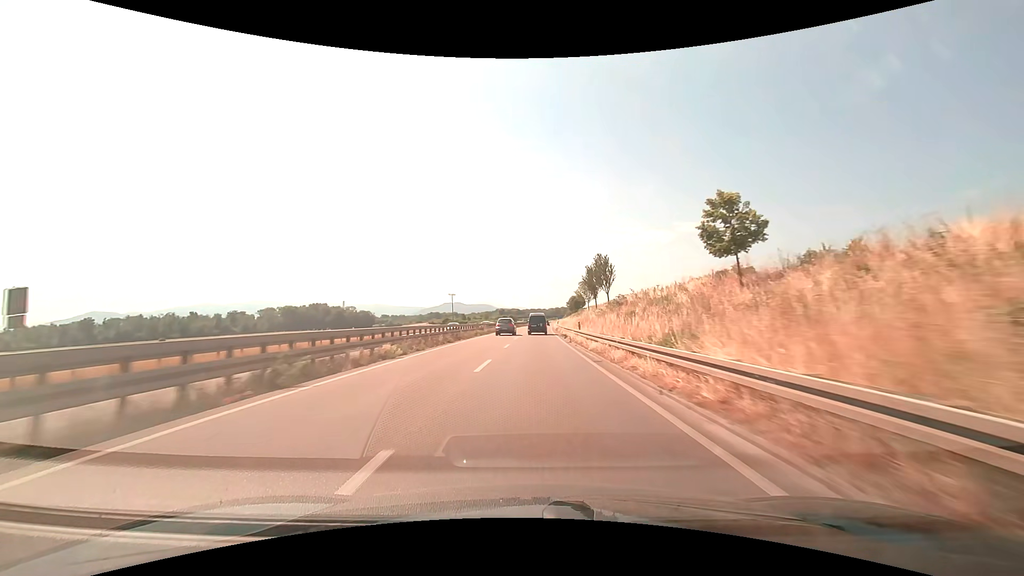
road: trunk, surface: asphalt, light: Day
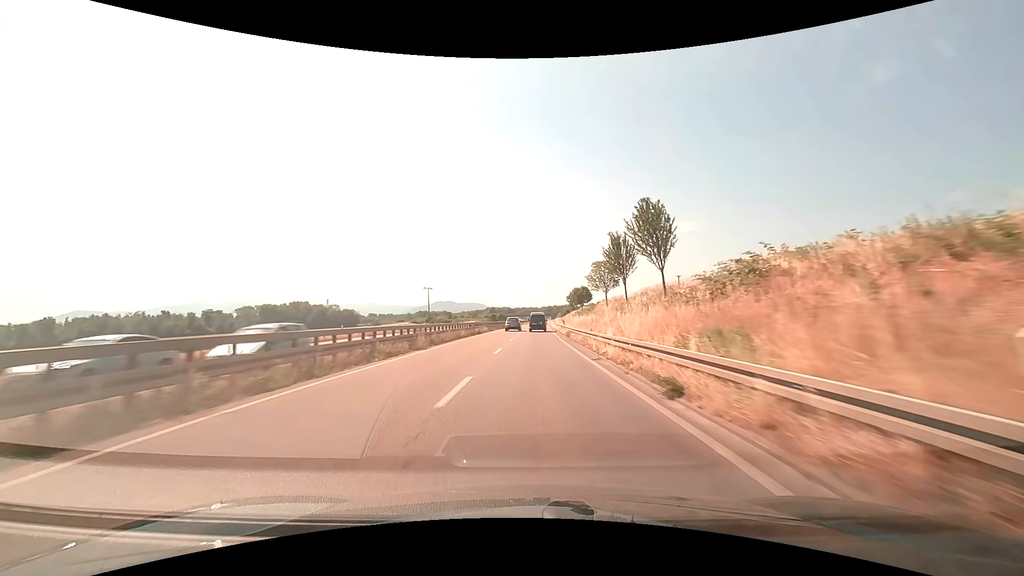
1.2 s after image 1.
(+0.2, +29.4) m; +1°
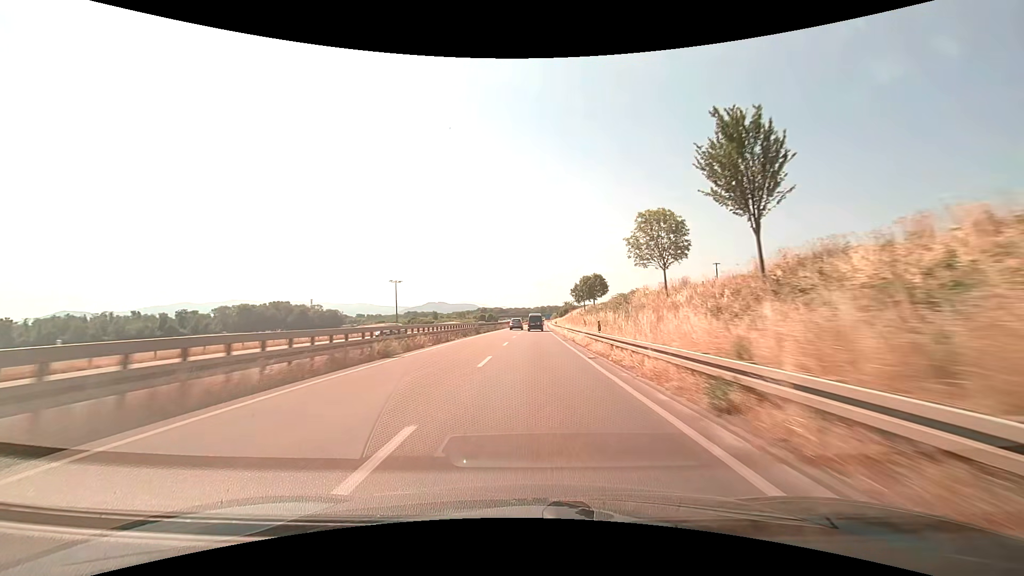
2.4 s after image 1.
(+0.3, +29.5) m; +1°
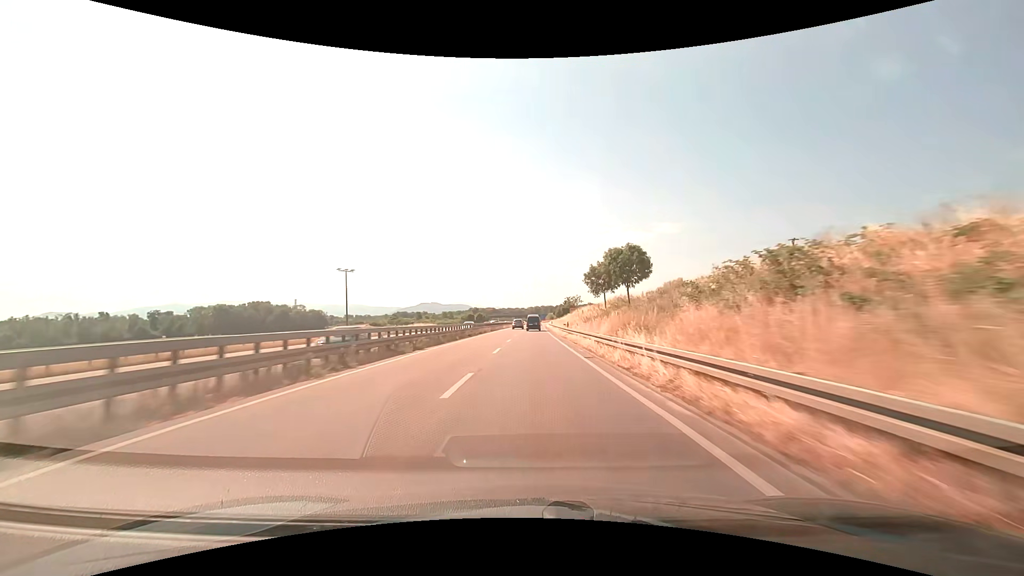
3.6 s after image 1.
(+0.2, +29.6) m; +1°
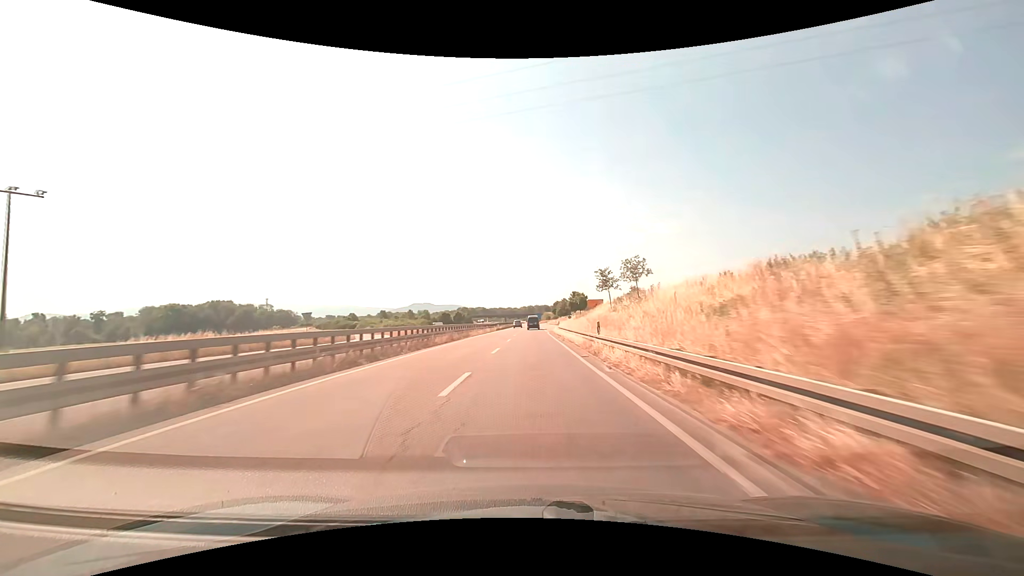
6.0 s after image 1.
(+0.7, +59.6) m; +1°
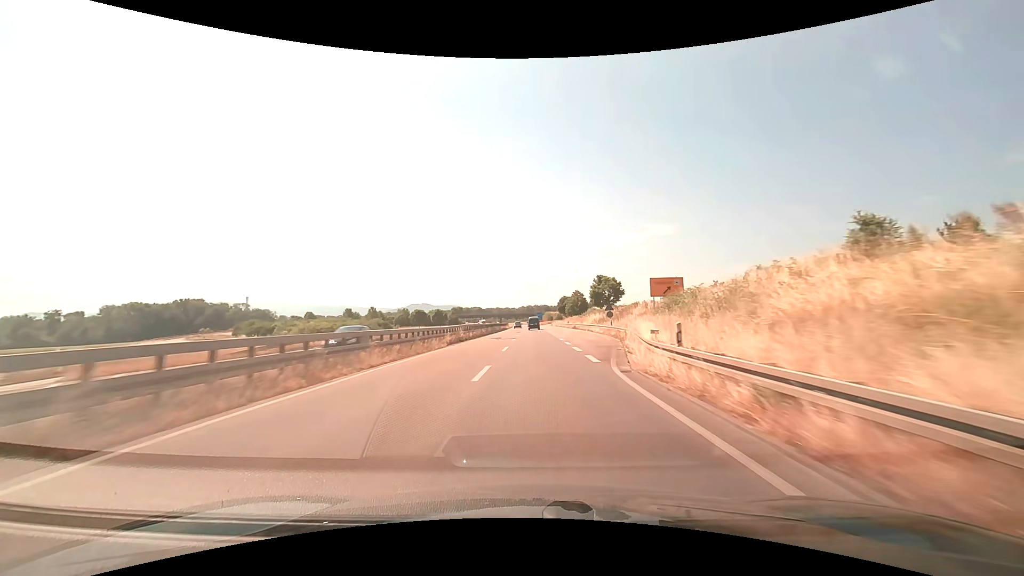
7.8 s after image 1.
(0.0, +45.5) m; 0°
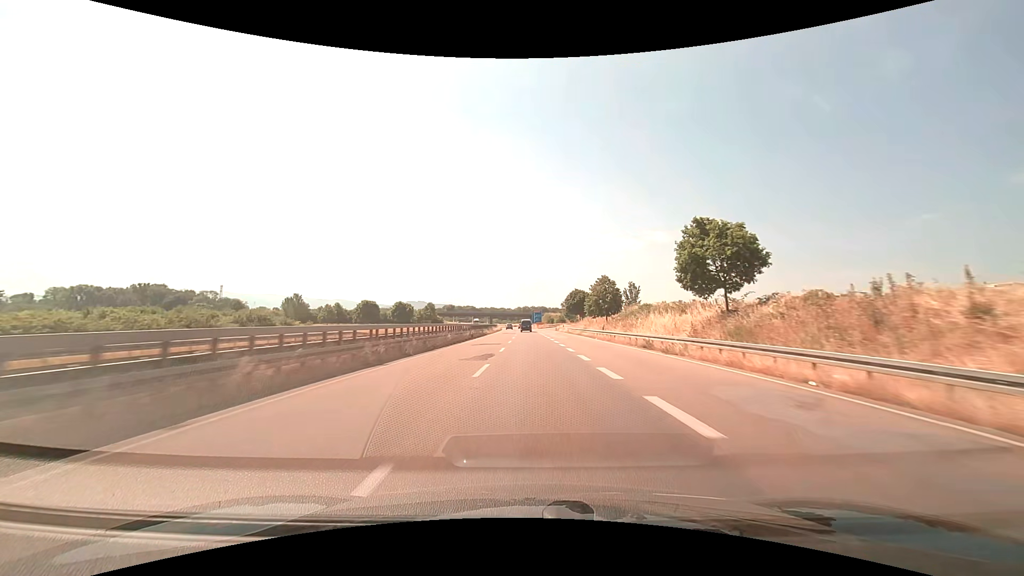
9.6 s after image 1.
(+0.2, +46.7) m; 0°
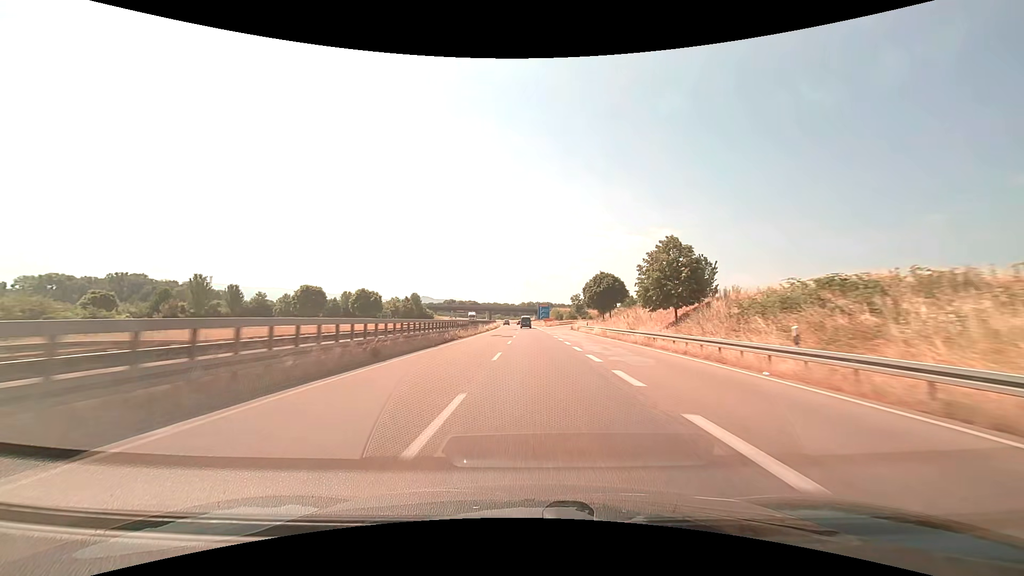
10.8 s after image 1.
(-0.1, +31.7) m; 0°
(0, +10) (0, +20) (0, +30) (0, +40) (0, +50) (0, +60) (0, +70) (0, +80) (0, +90) (-1, +100) m
